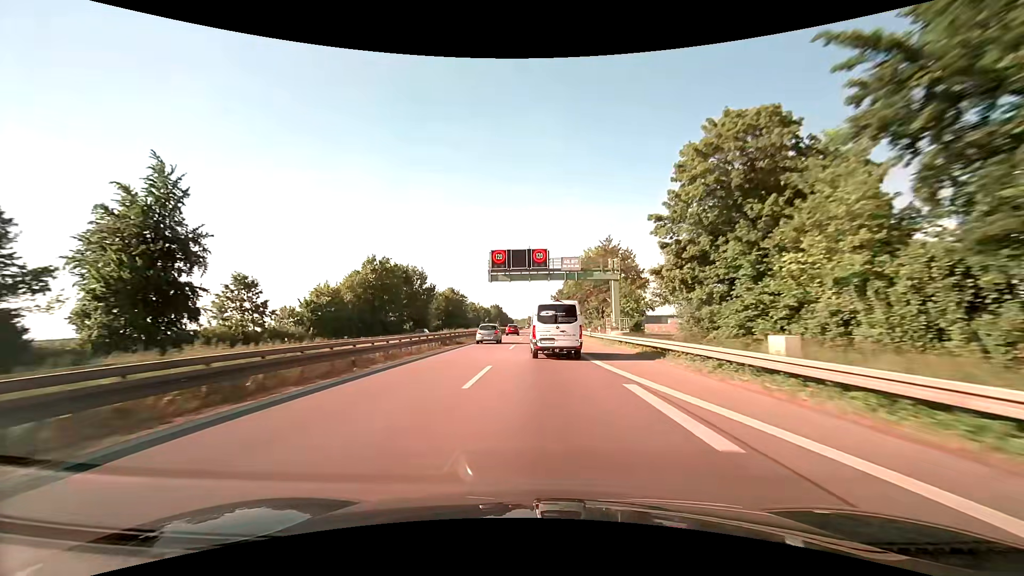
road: trunk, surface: asphalt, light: Day
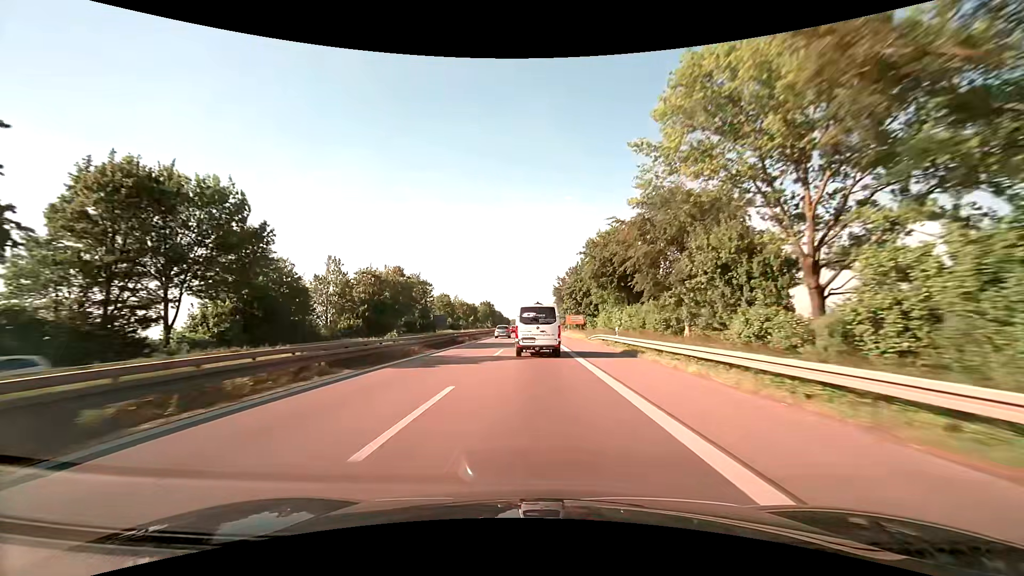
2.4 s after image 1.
(+0.2, +60.0) m; 0°
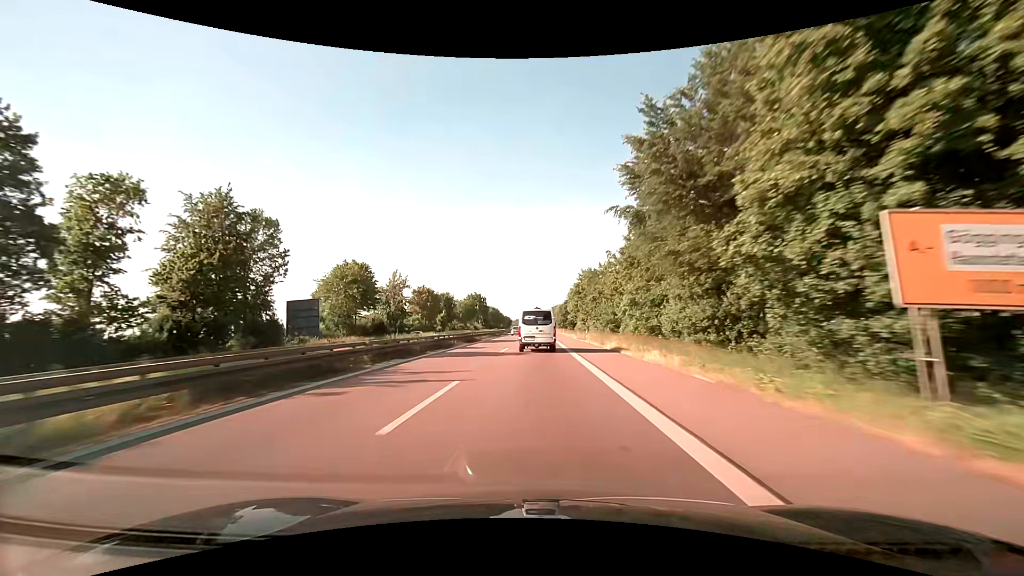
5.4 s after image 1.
(-0.2, +77.8) m; -1°
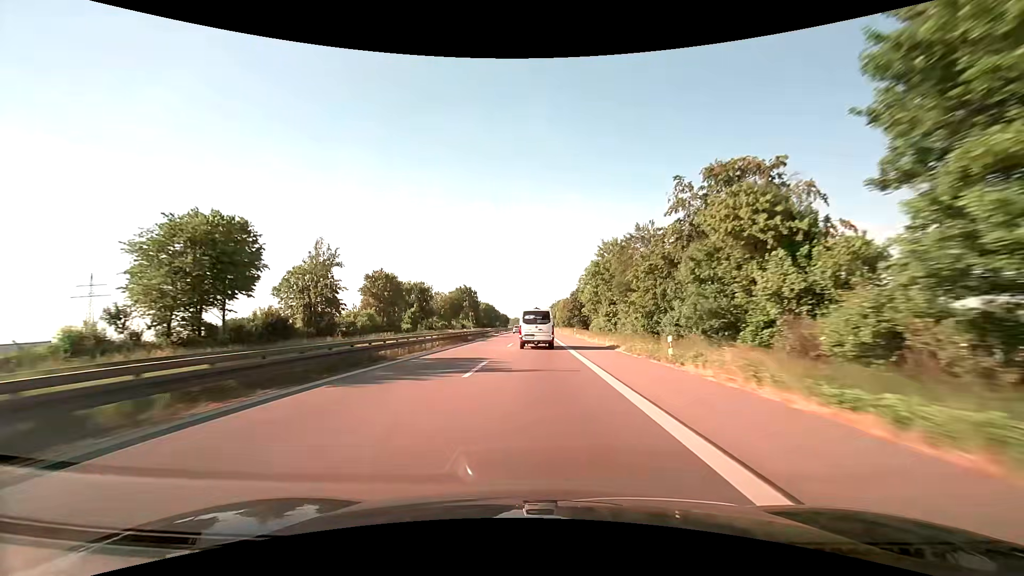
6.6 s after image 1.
(+0.1, +32.4) m; 0°
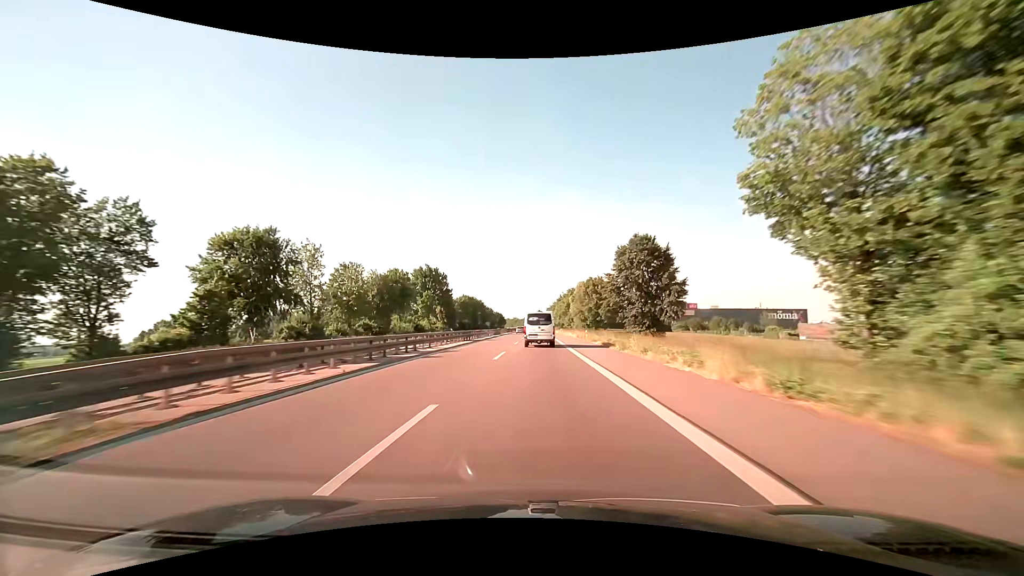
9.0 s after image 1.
(0.0, +67.2) m; 0°
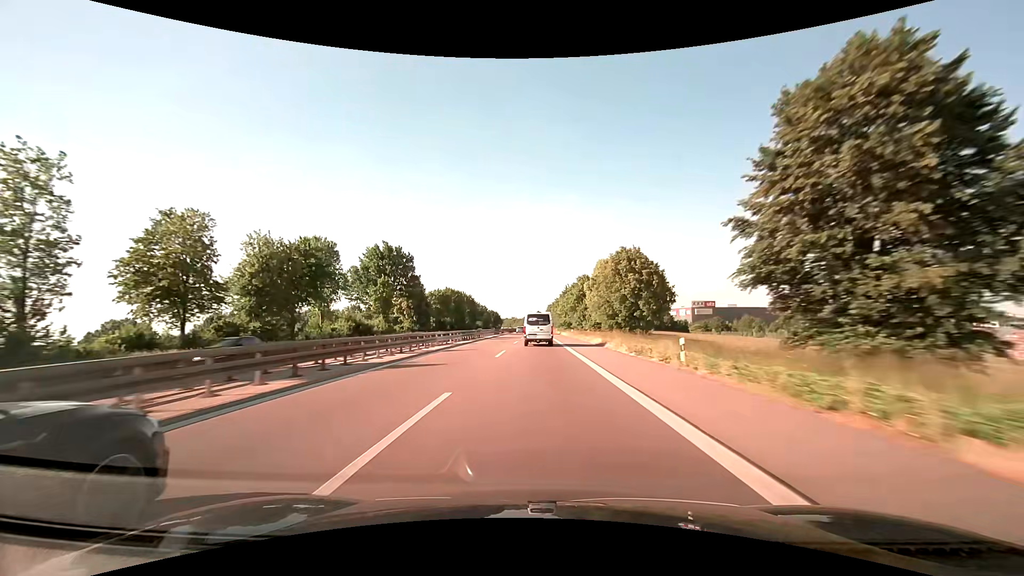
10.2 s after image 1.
(0.0, +34.7) m; 0°
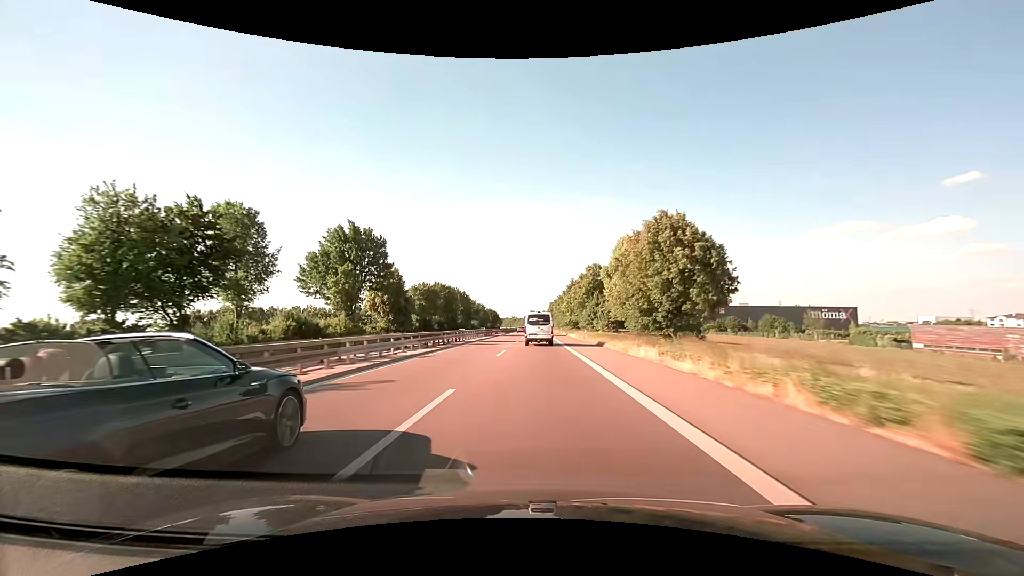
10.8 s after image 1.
(0.0, +17.6) m; 0°
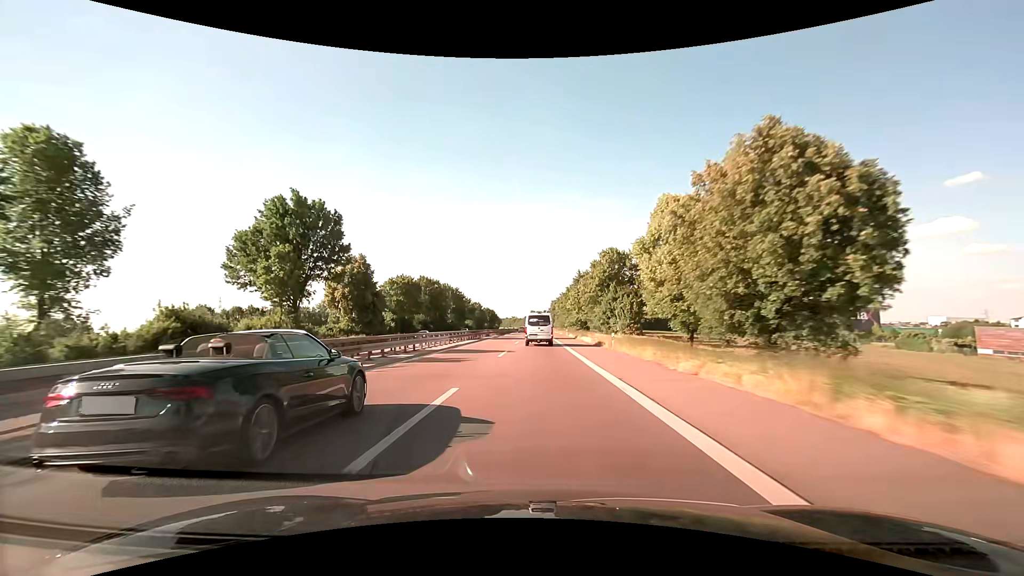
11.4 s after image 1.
(+0.1, +17.8) m; 0°
(0, +10) (0, +20) (0, +30) (0, +40) (0, +50) (0, +60) (0, +70) (0, +80) (0, +90) (0, +100) m
